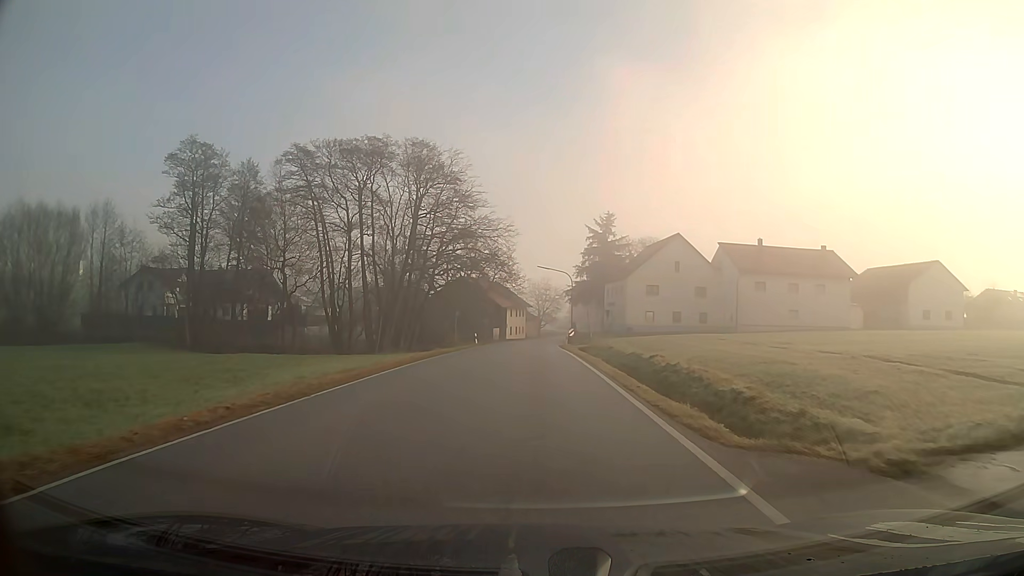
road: secondary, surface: asphalt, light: Day
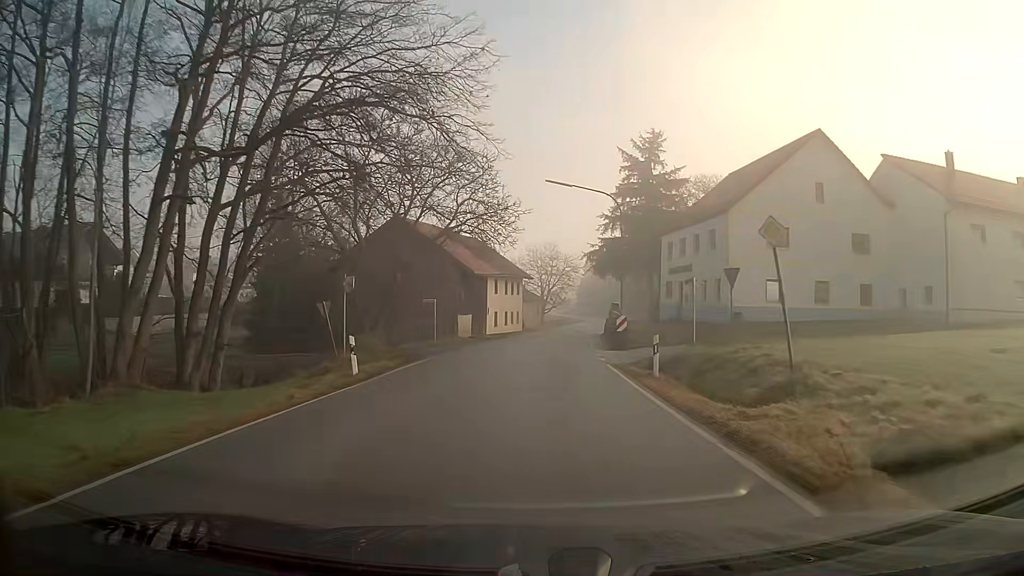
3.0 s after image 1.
(-0.2, +38.6) m; +1°
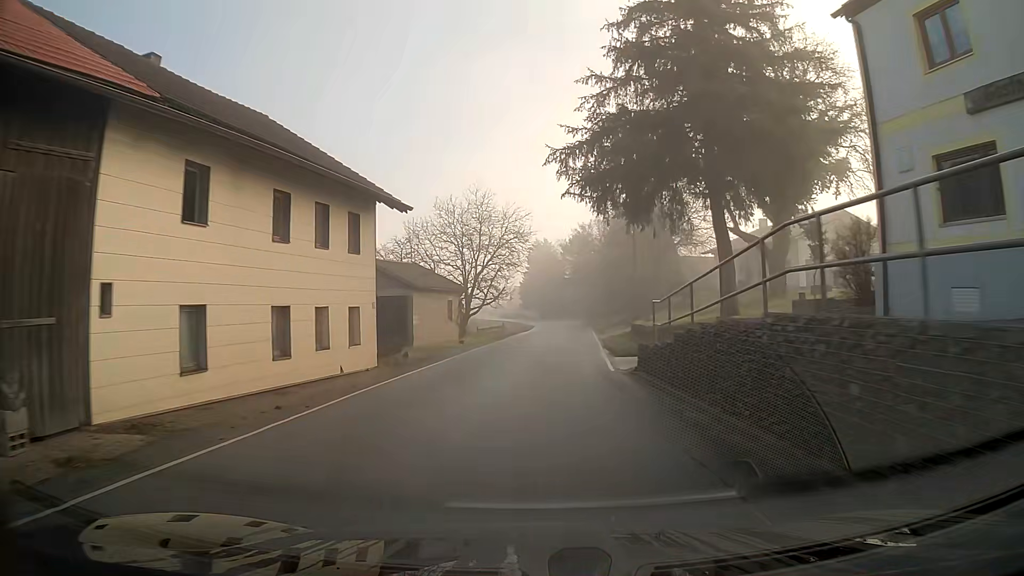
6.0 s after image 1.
(+1.7, +38.9) m; +5°
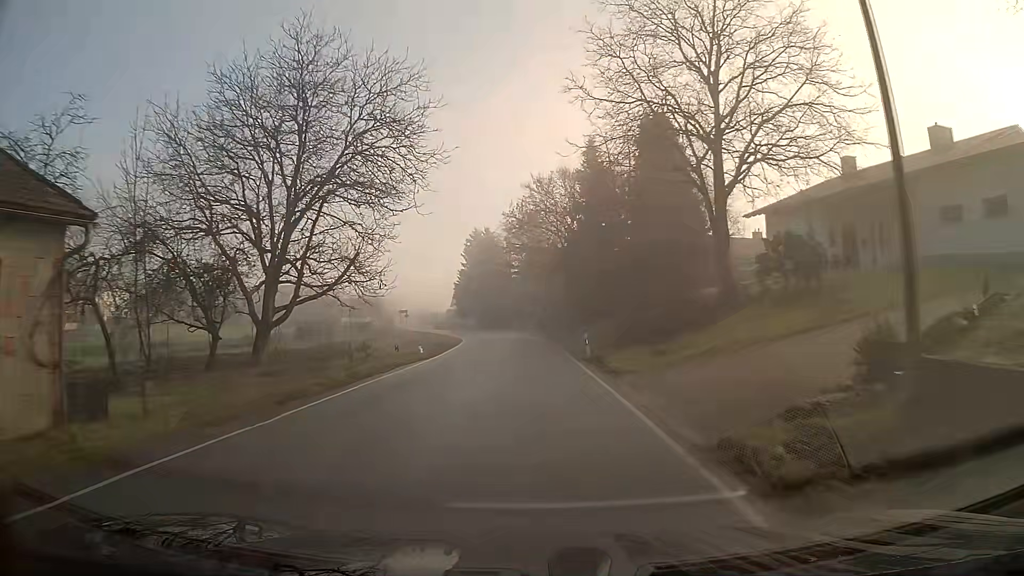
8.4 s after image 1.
(+1.3, +31.2) m; +4°
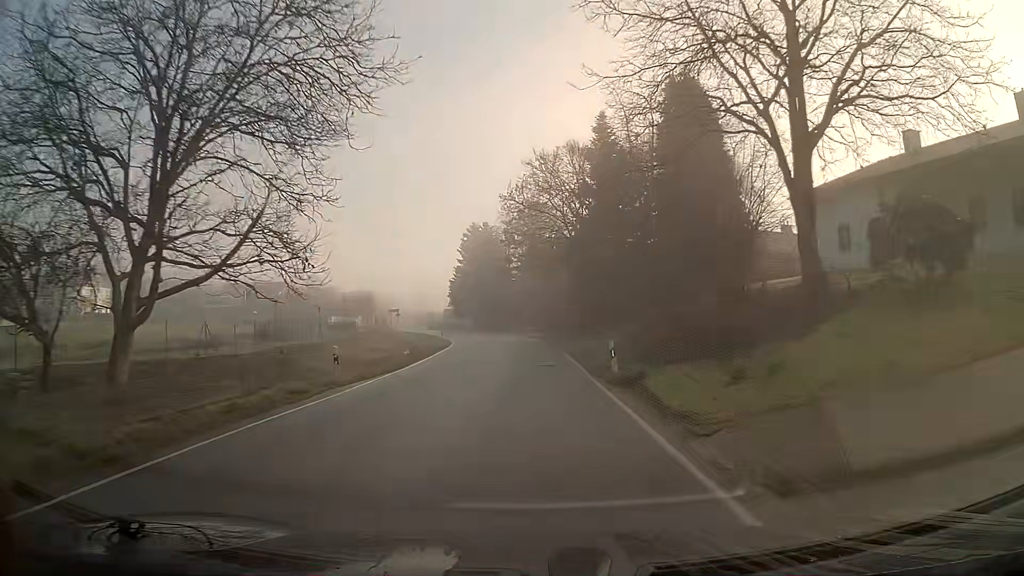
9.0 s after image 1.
(0.0, +7.8) m; 0°
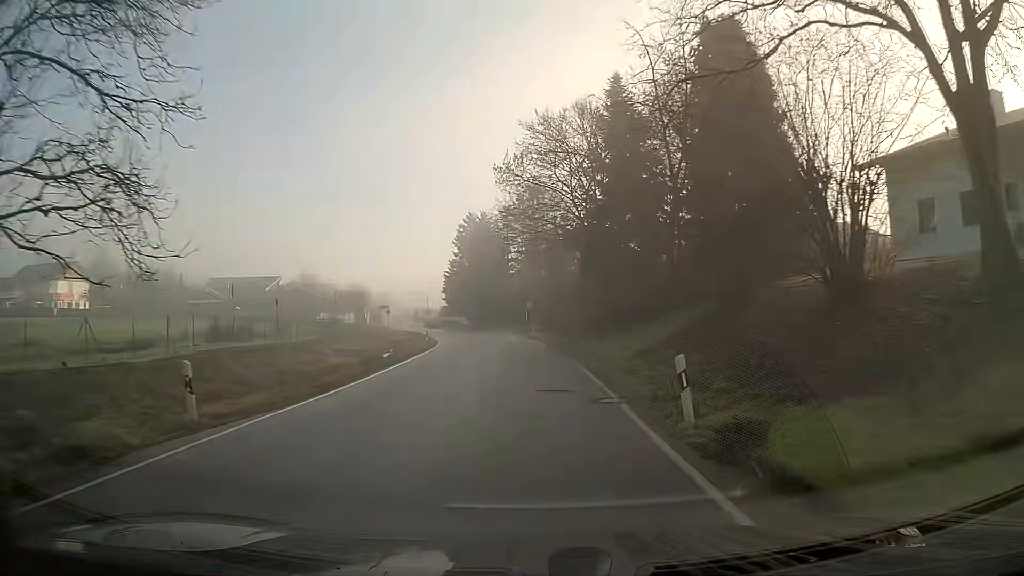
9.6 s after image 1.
(0.0, +7.8) m; 0°
